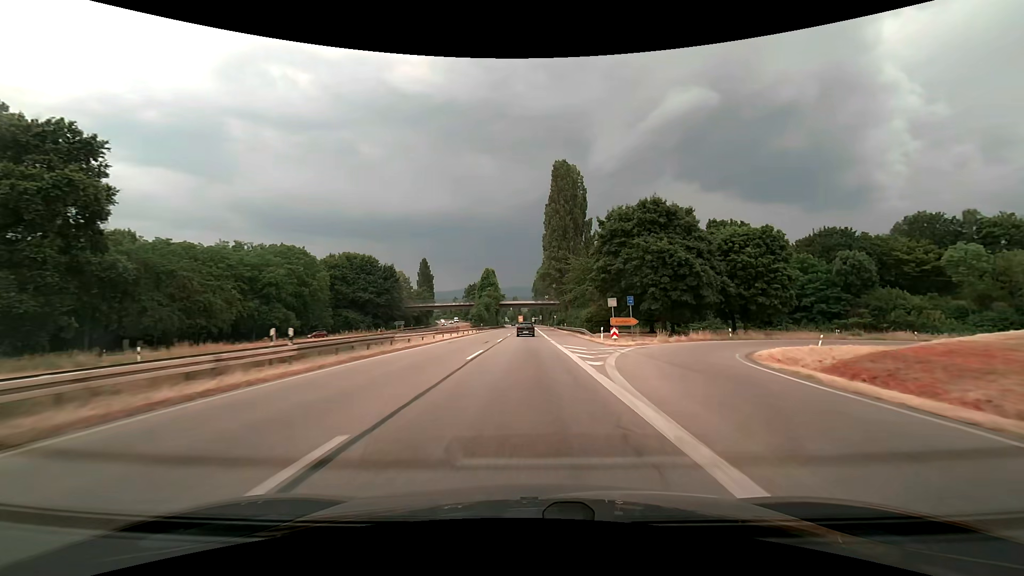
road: trunk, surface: asphalt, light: Day
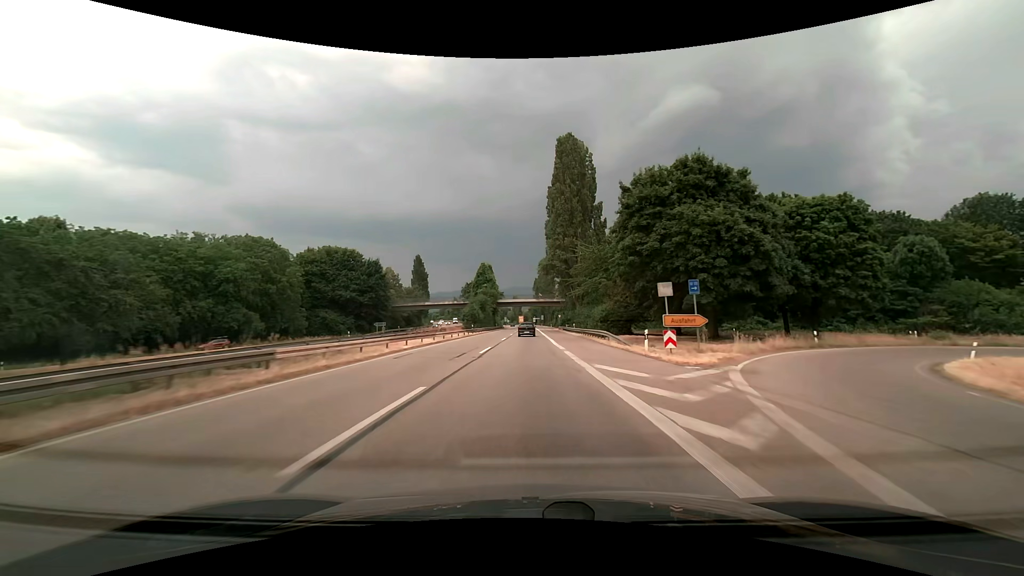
(0.0, +13.6) m; 0°
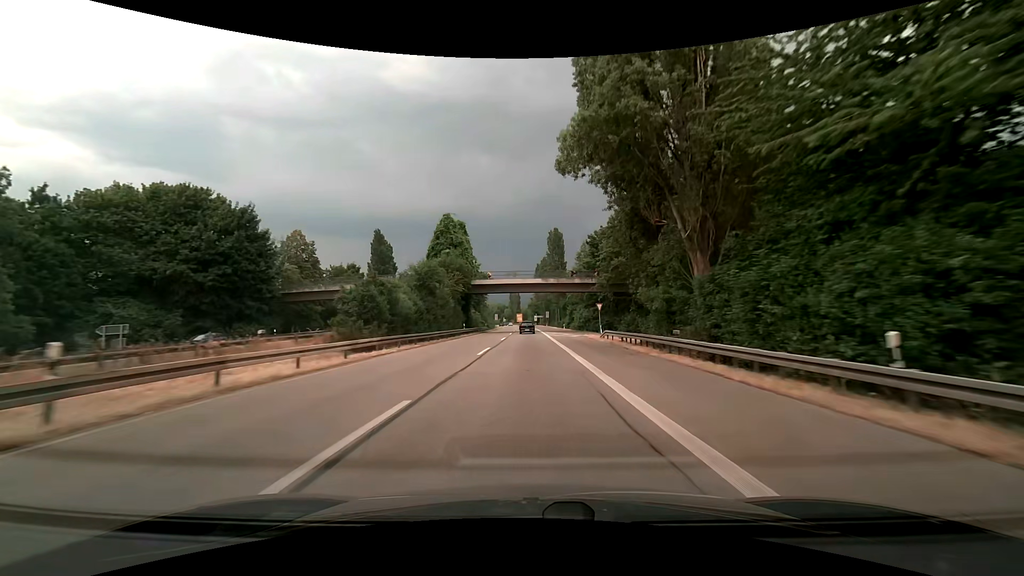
(-0.1, +55.9) m; 0°
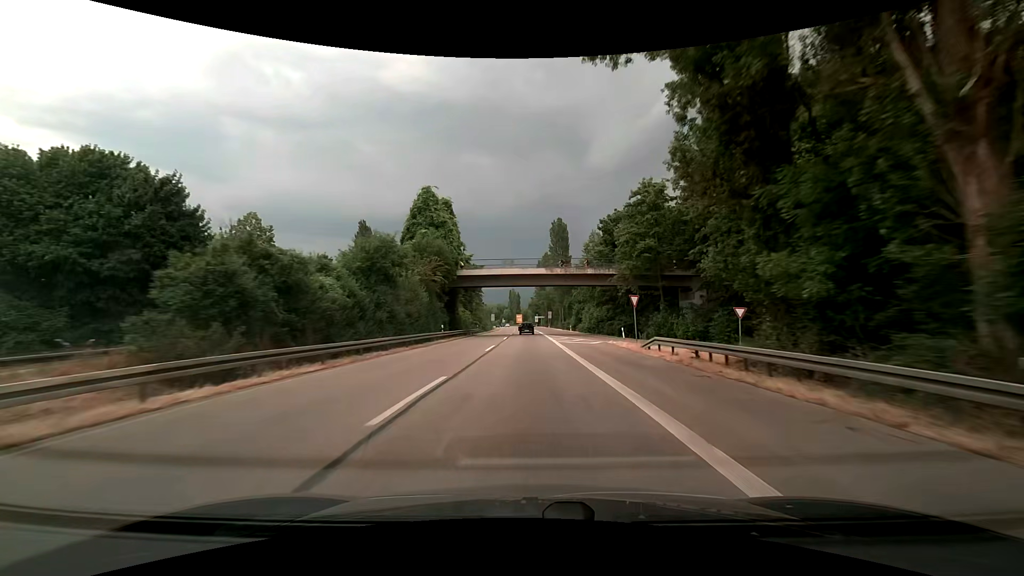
(0.0, +14.2) m; 0°
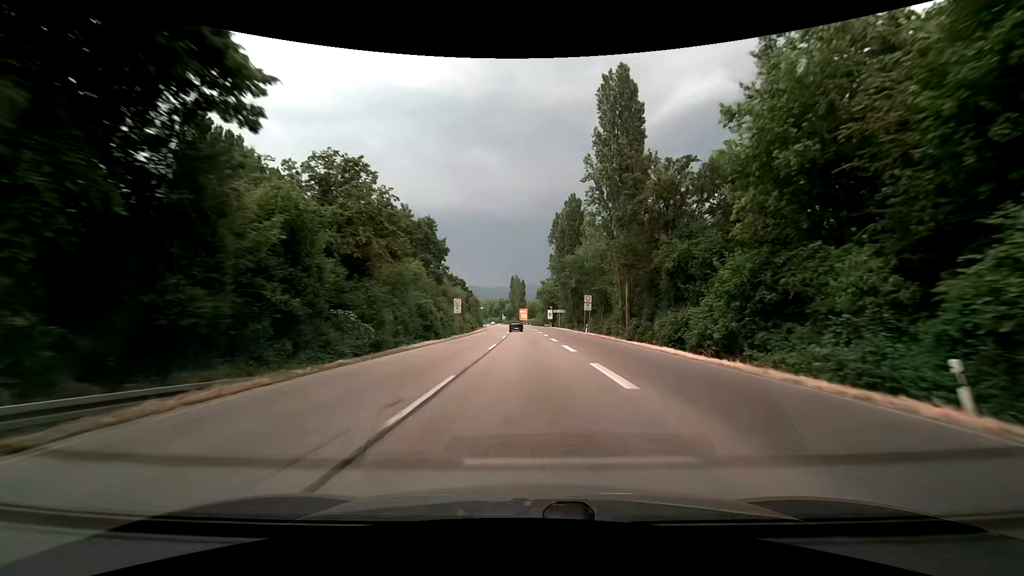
(0.0, +72.3) m; 0°
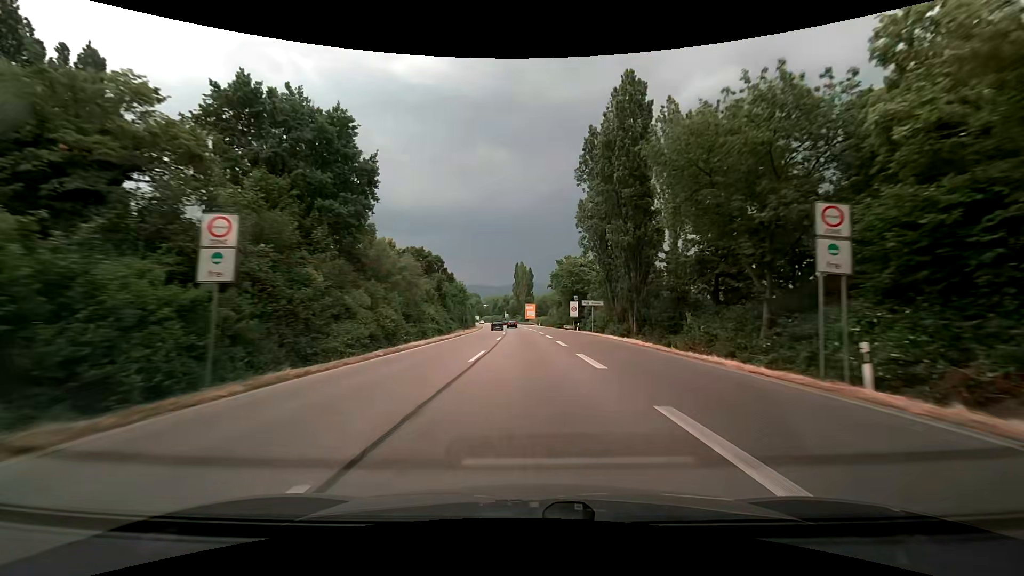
(-0.4, +44.2) m; -1°
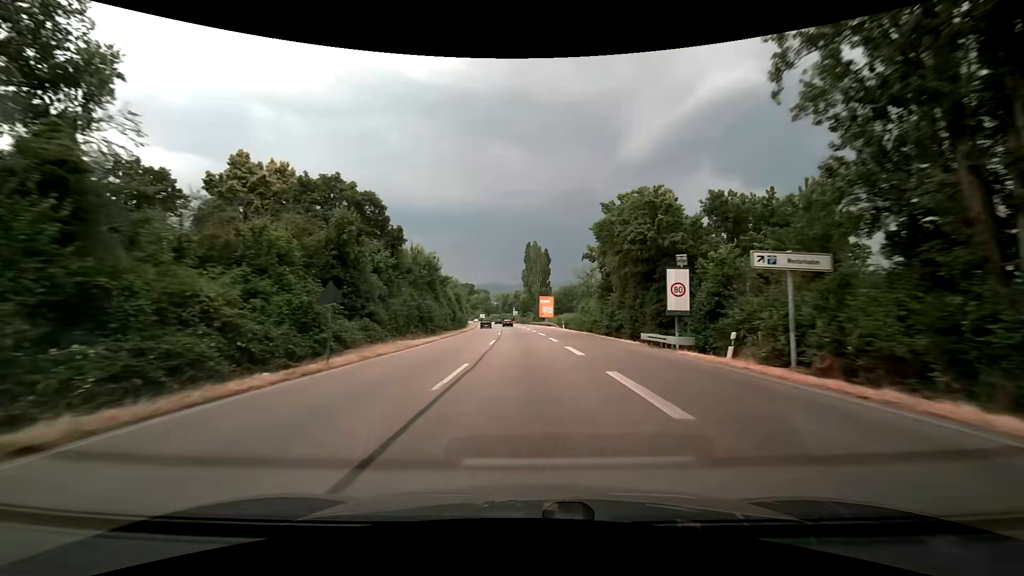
(-0.4, +42.6) m; -1°
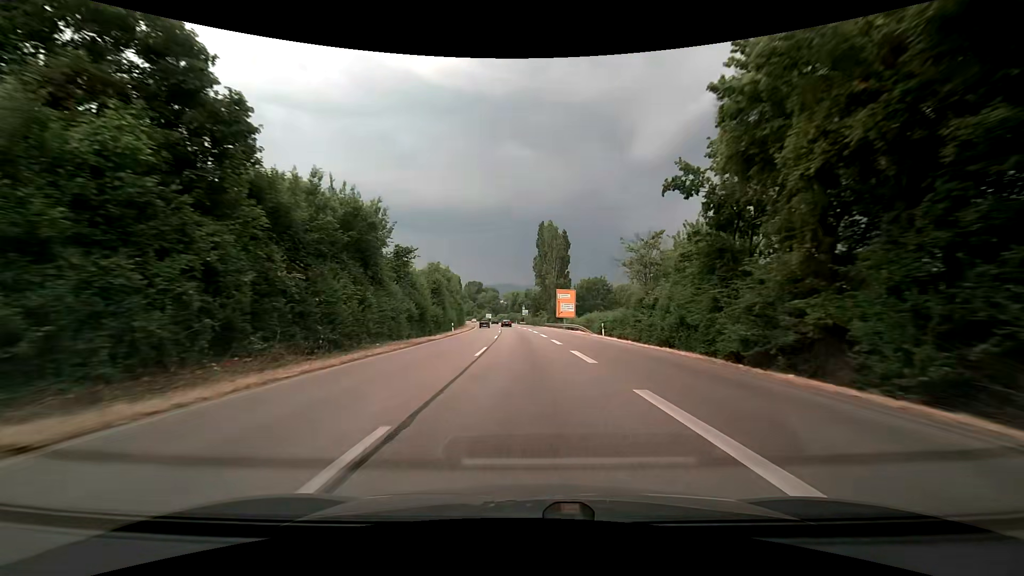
(-0.3, +27.1) m; -1°
(0, +10) (0, +20) (0, +30) (-1, +40) (-1, +50) (-2, +60) (-2, +70) (-3, +80) (-4, +90) (-4, +100) m
